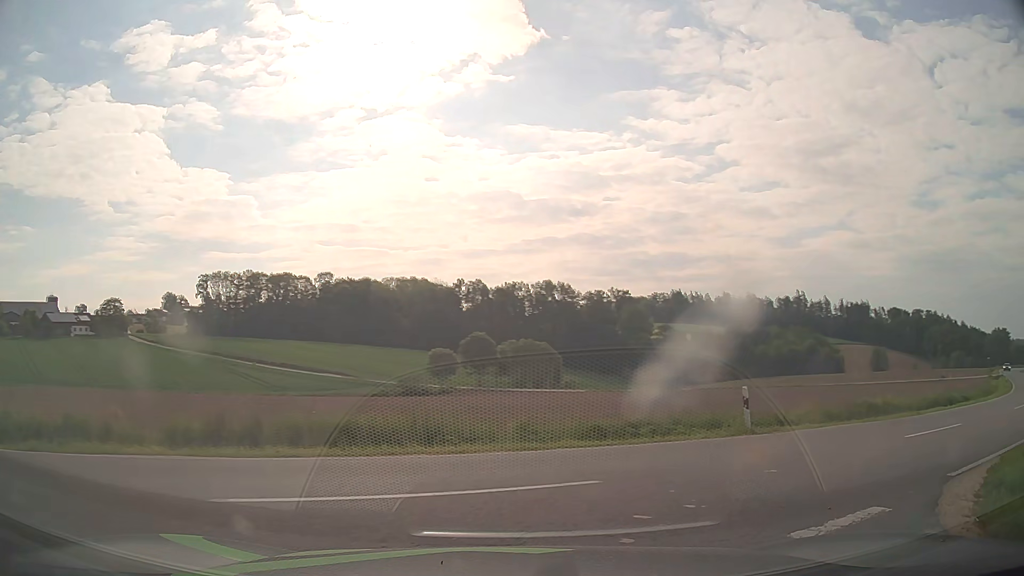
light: Day
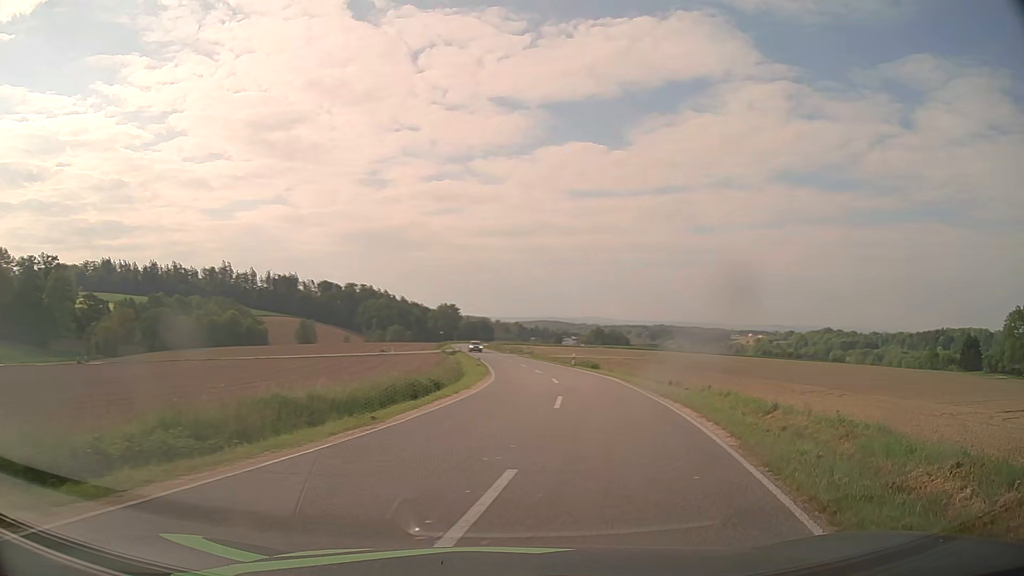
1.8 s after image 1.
(+4.2, +9.3) m; +49°
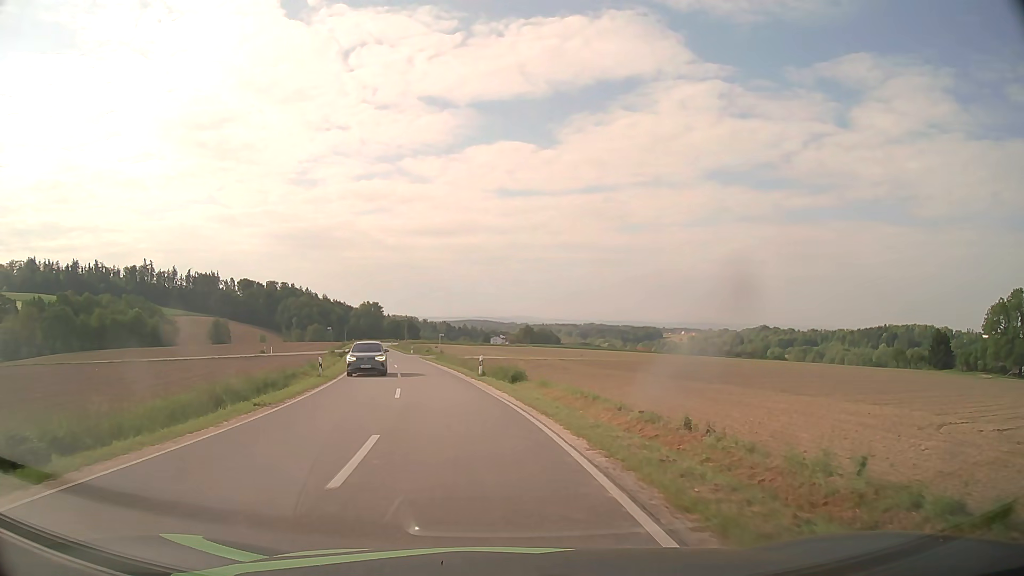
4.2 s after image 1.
(+3.2, +21.8) m; +6°
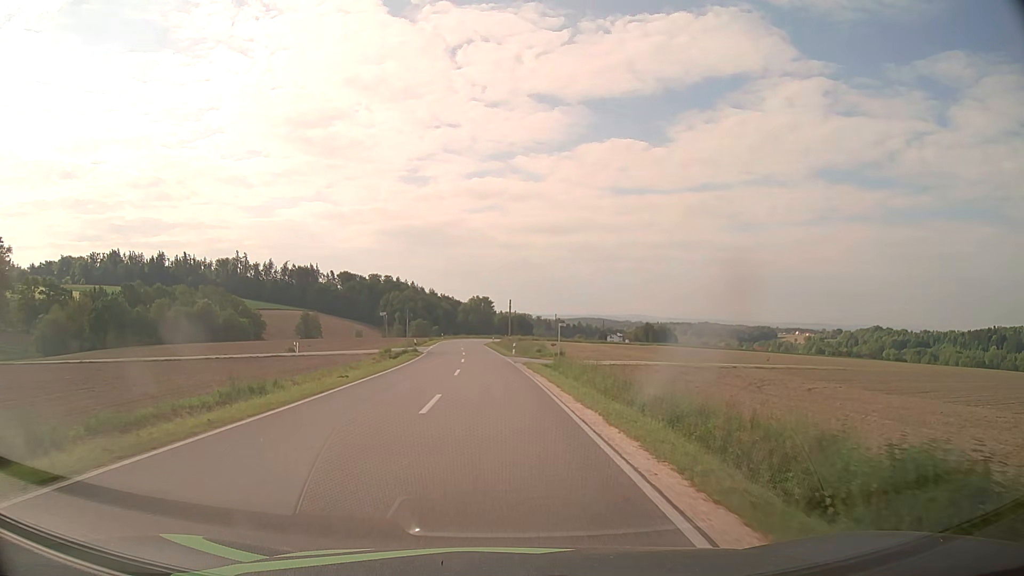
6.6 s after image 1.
(-3.0, +30.4) m; -10°
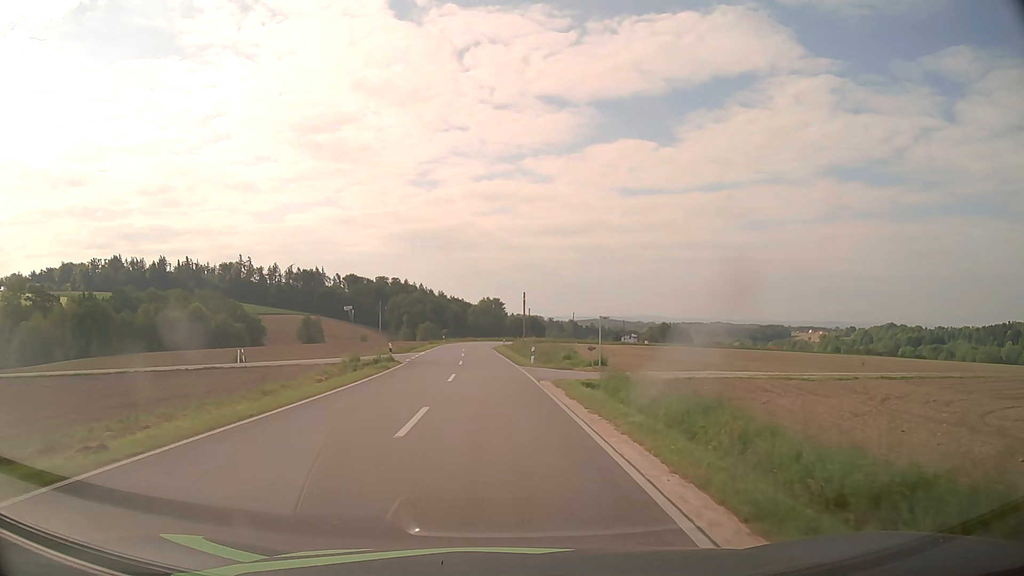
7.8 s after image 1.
(-0.1, +15.1) m; -1°
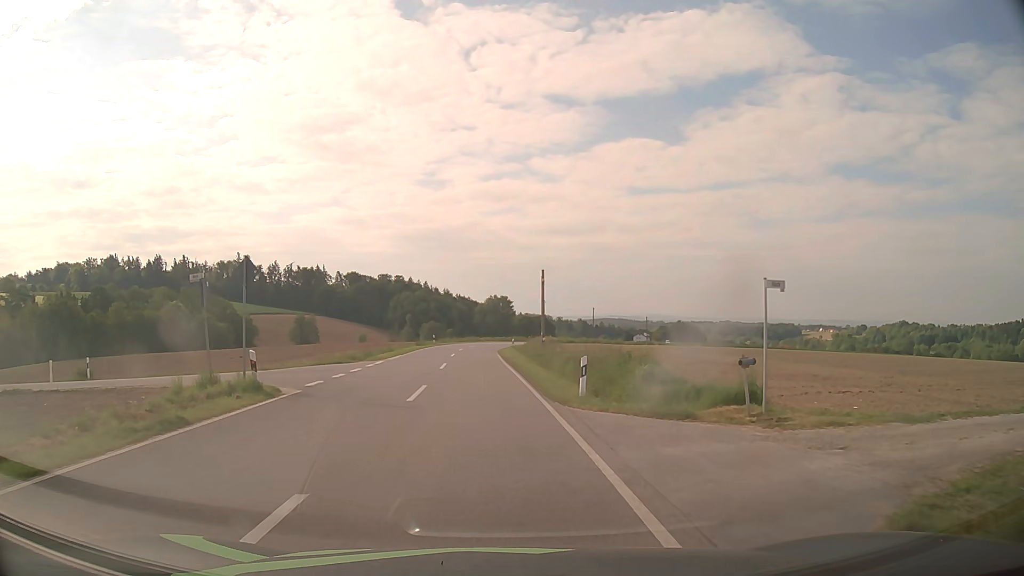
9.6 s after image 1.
(-0.1, +19.4) m; -1°
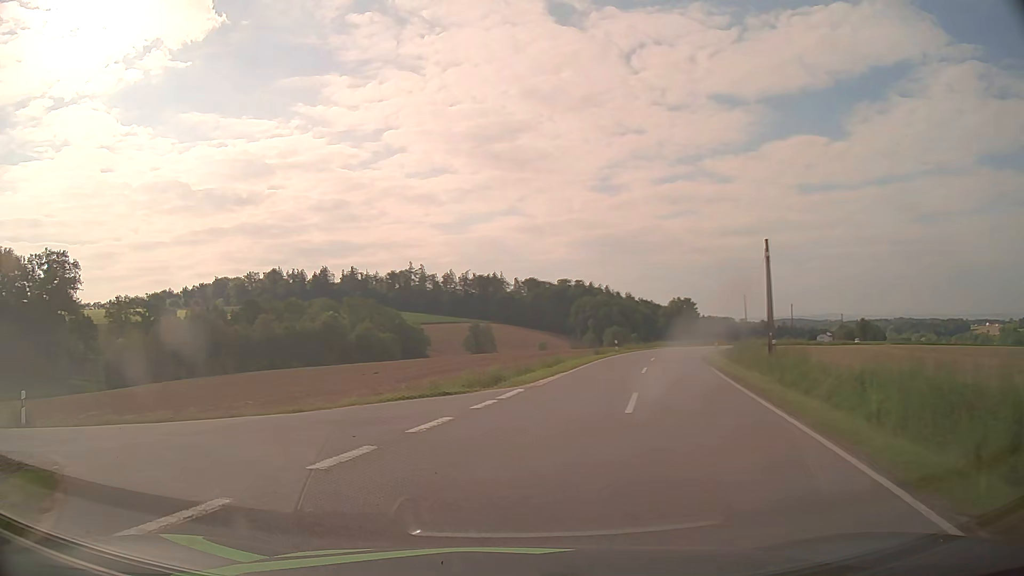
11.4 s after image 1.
(-0.8, +13.3) m; -15°
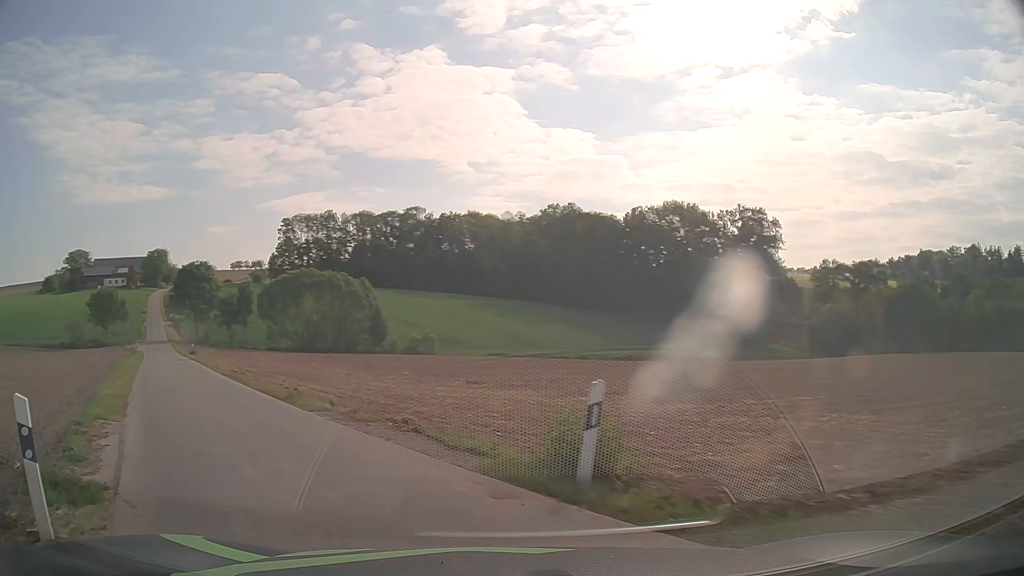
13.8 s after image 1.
(-6.3, +11.0) m; -62°
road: unclassified
(-3, +9) (-8, +18) (-13, +27) (-18, +35) (-23, +44) (-28, +53) (-33, +61) (-38, +70) (-43, +79) (-48, +87) m
